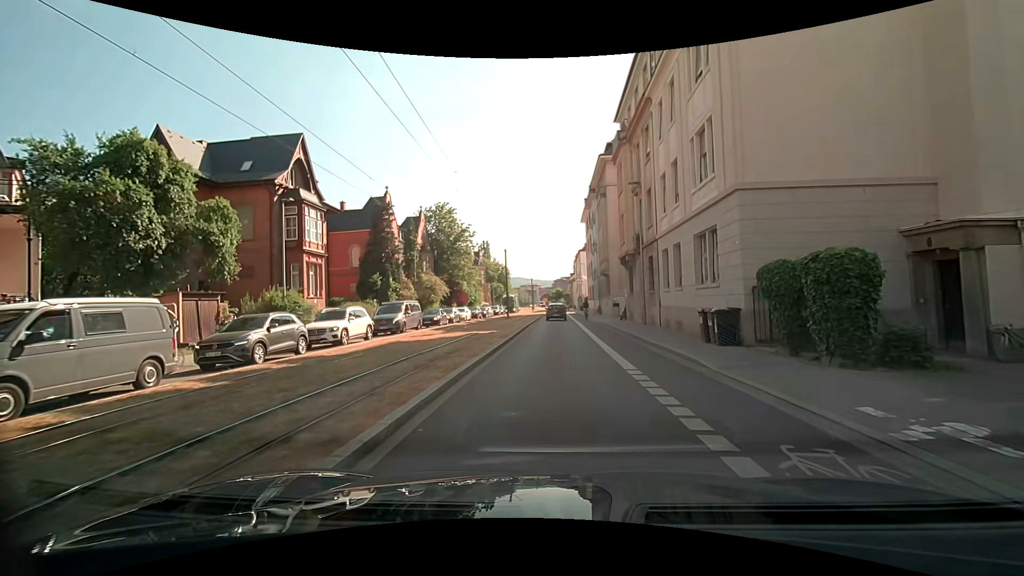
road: secondary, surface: asphalt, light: Day
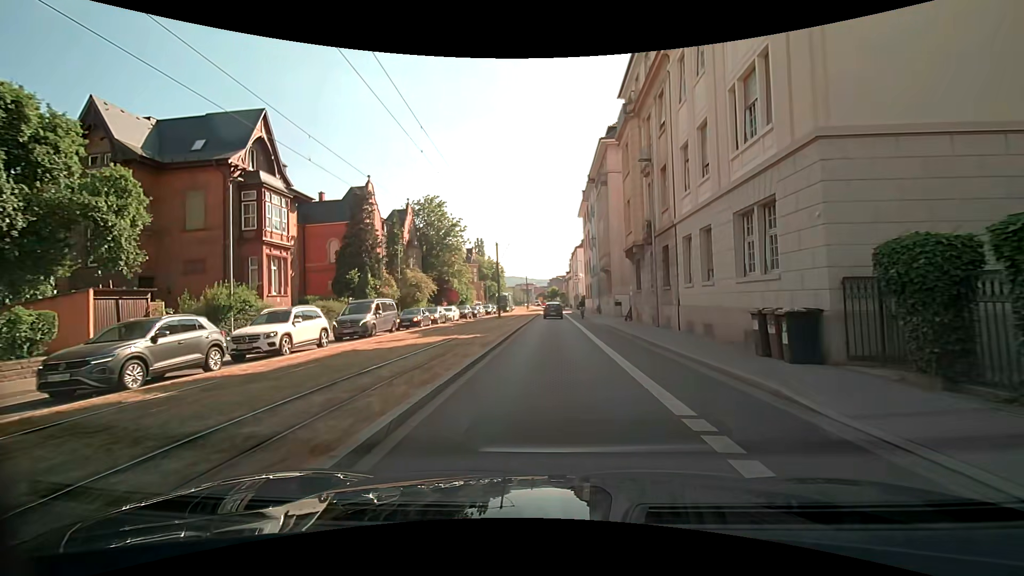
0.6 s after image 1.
(0.0, +4.4) m; +1°
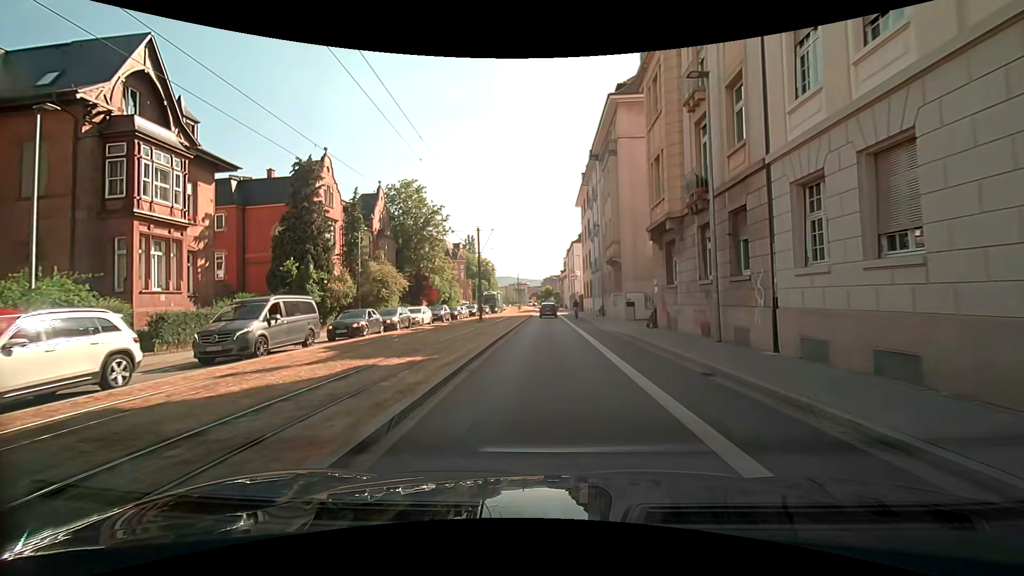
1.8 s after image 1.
(+0.1, +9.1) m; +1°
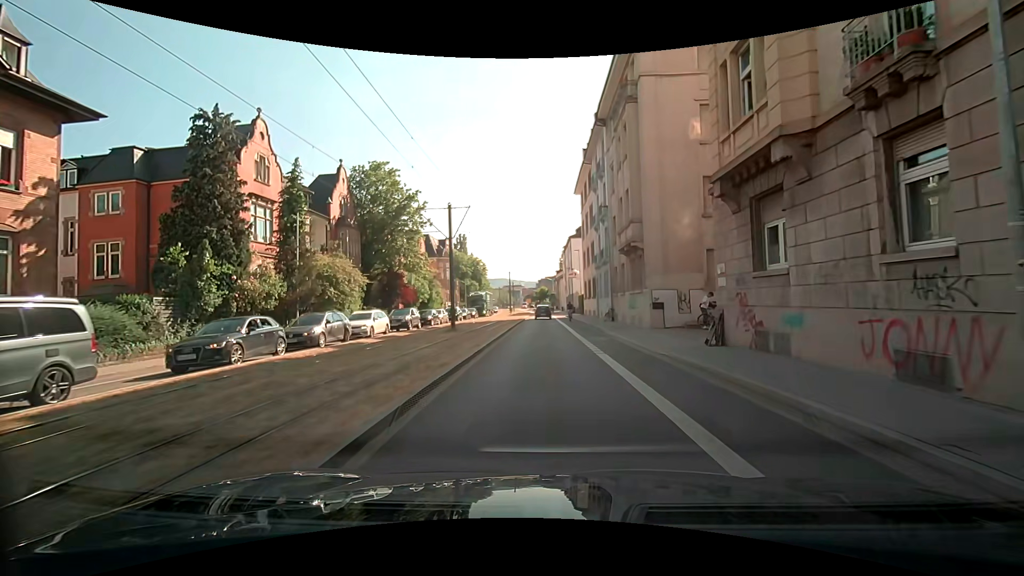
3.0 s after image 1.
(0.0, +9.5) m; +2°
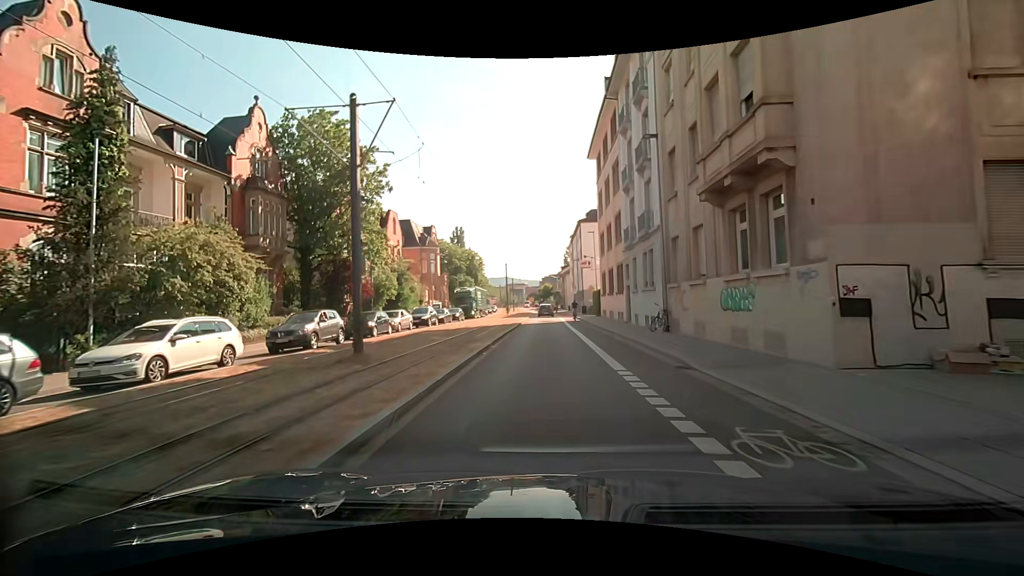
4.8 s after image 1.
(-0.4, +14.8) m; -2°
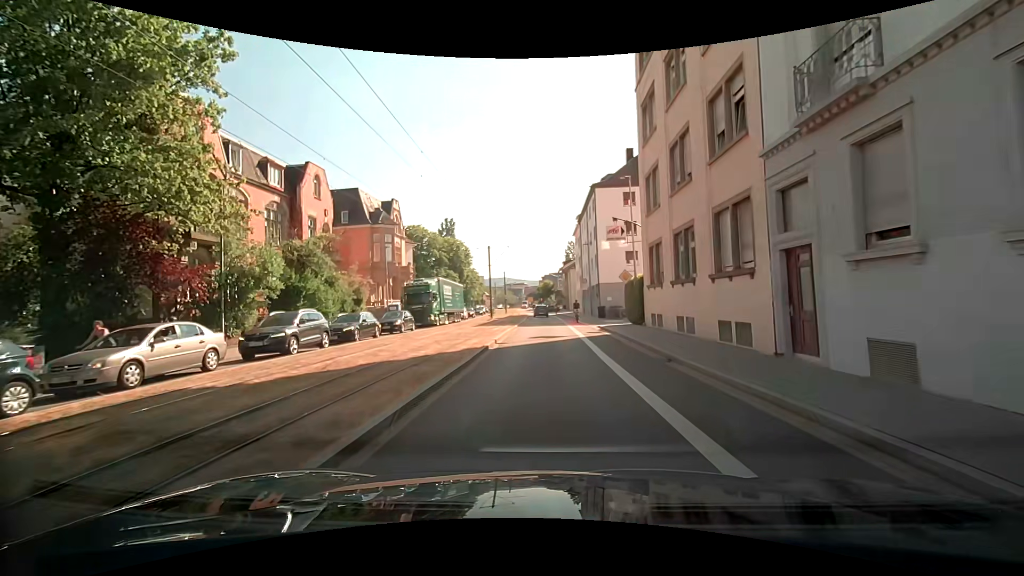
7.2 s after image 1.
(+0.1, +20.7) m; 0°
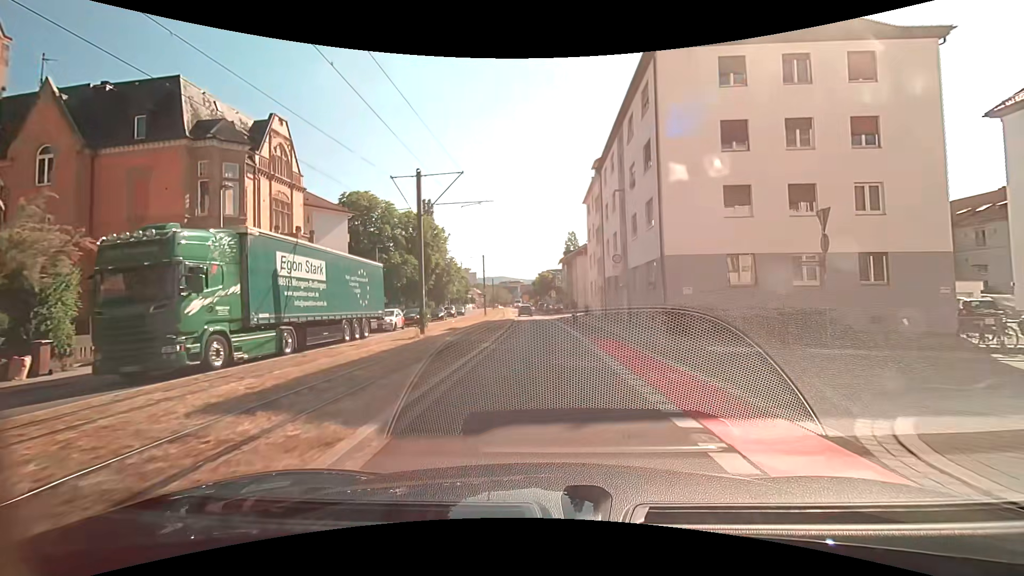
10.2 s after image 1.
(-0.3, +26.6) m; -1°
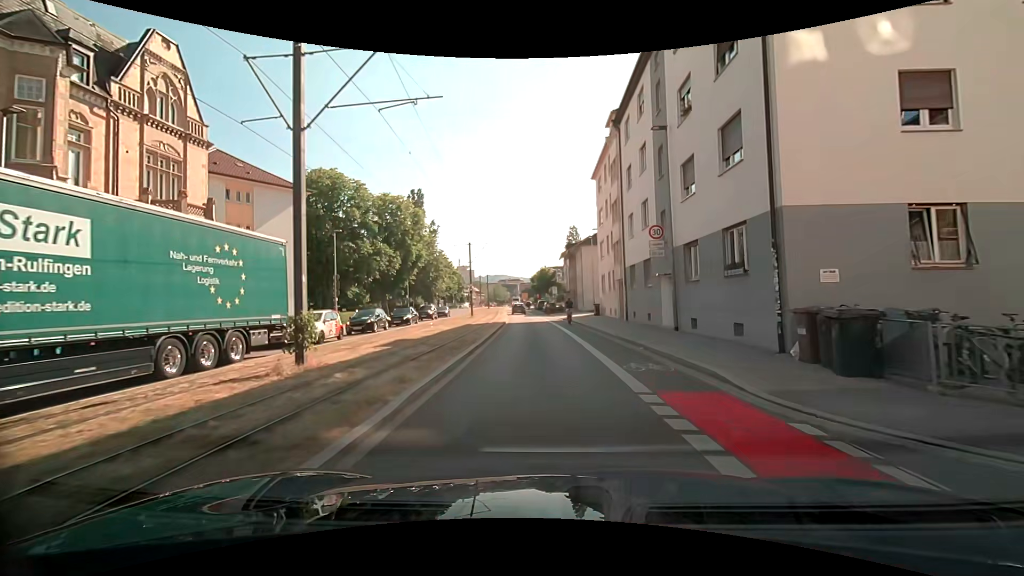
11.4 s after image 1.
(+0.1, +10.6) m; 0°
(0, +10) (0, +20) (-1, +30) (-1, +40) (-2, +50) (-2, +60) (-3, +70) (-4, +80) (-5, +90) (-5, +100) m
